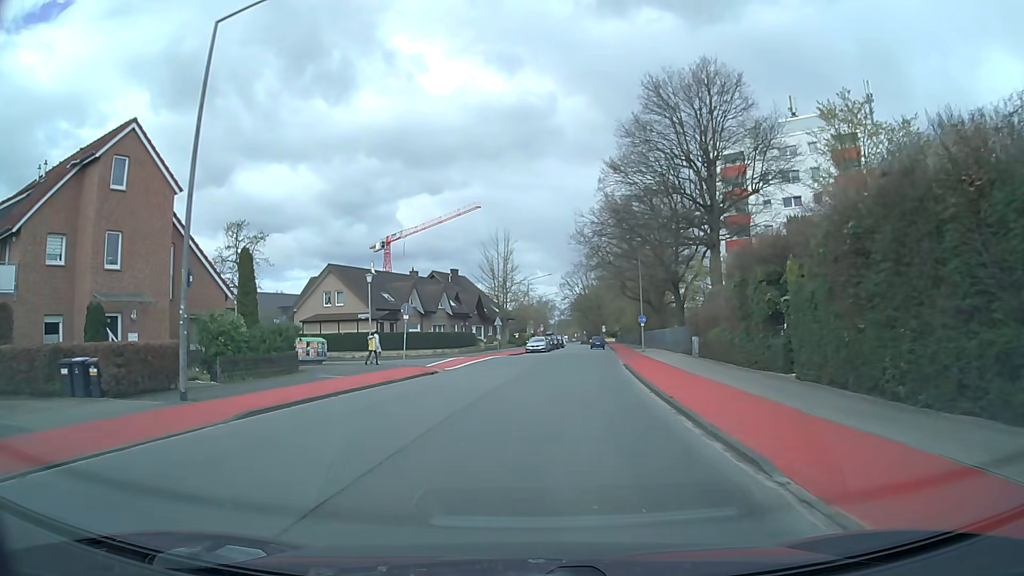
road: tertiary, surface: asphalt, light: Day
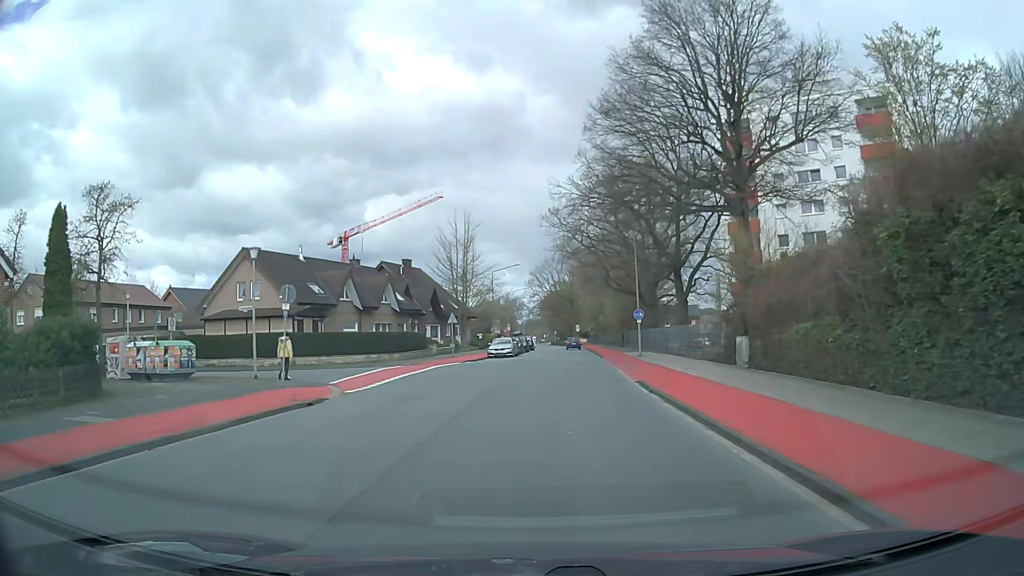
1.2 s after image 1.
(+0.3, +12.8) m; +2°
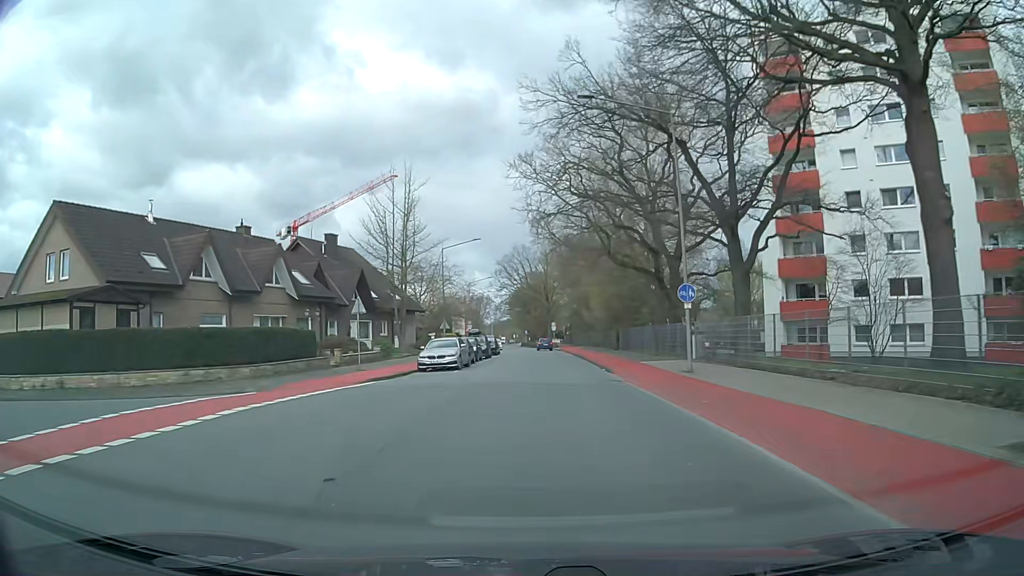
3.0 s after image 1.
(+0.6, +19.6) m; +3°
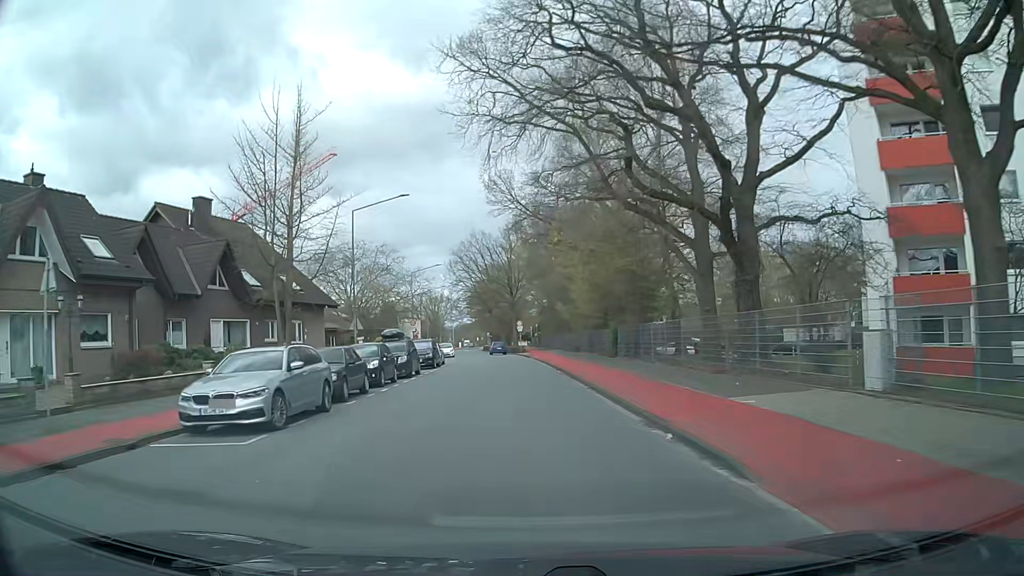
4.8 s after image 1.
(+0.5, +18.8) m; +3°
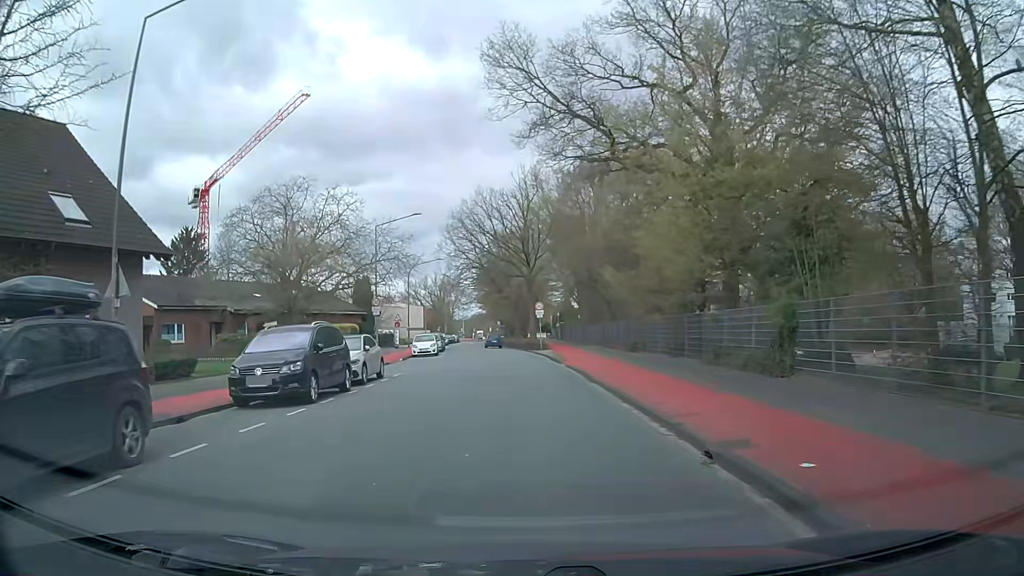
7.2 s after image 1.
(-0.4, +24.0) m; 0°
(0, +10) (-1, +20) (-1, +30) (-2, +40) (-3, +50) (-4, +60) (-5, +70) (-7, +80) (-8, +90) (-9, +100) m
